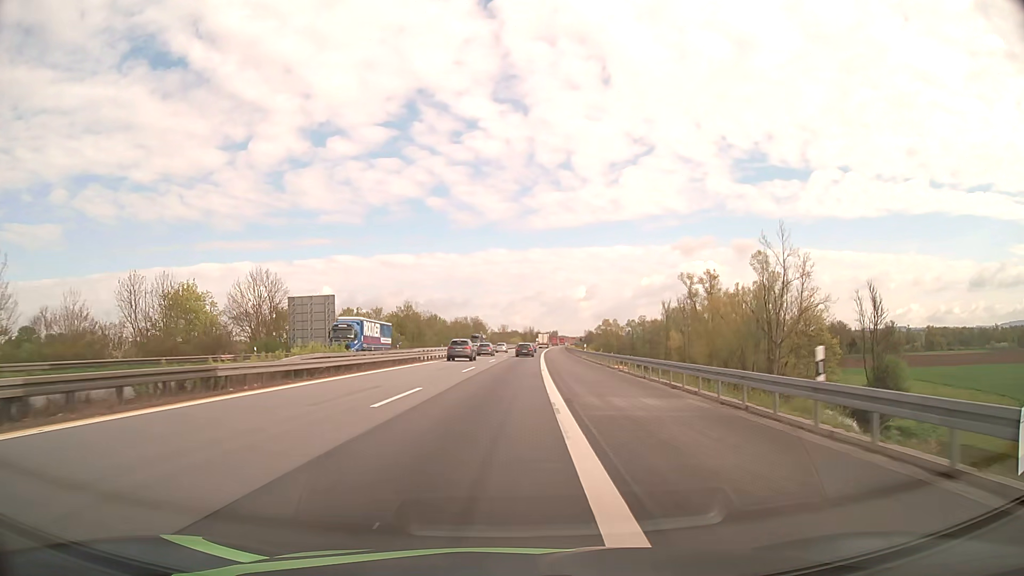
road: motorway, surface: asphalt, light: Day
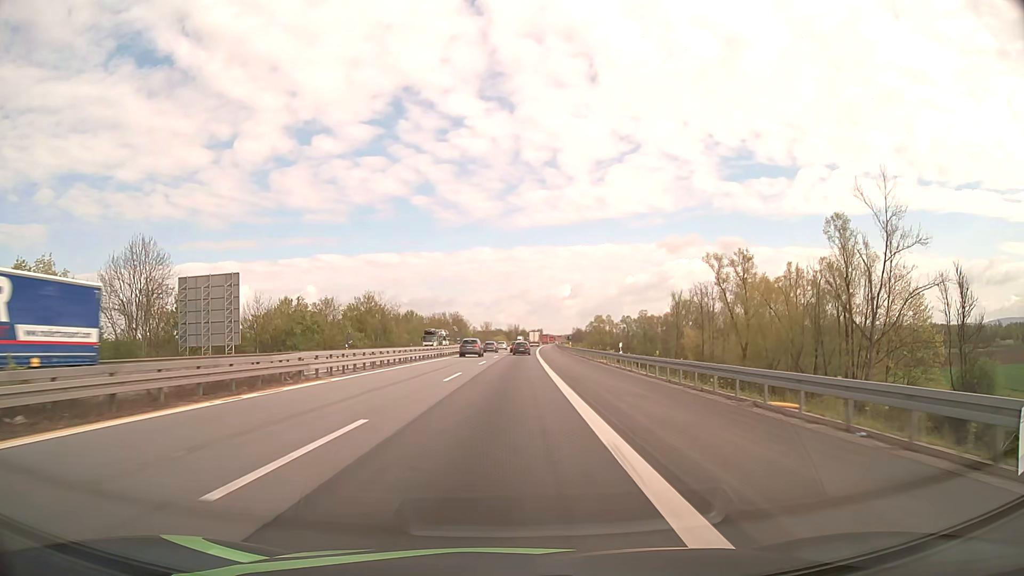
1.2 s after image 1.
(+0.3, +26.4) m; +1°
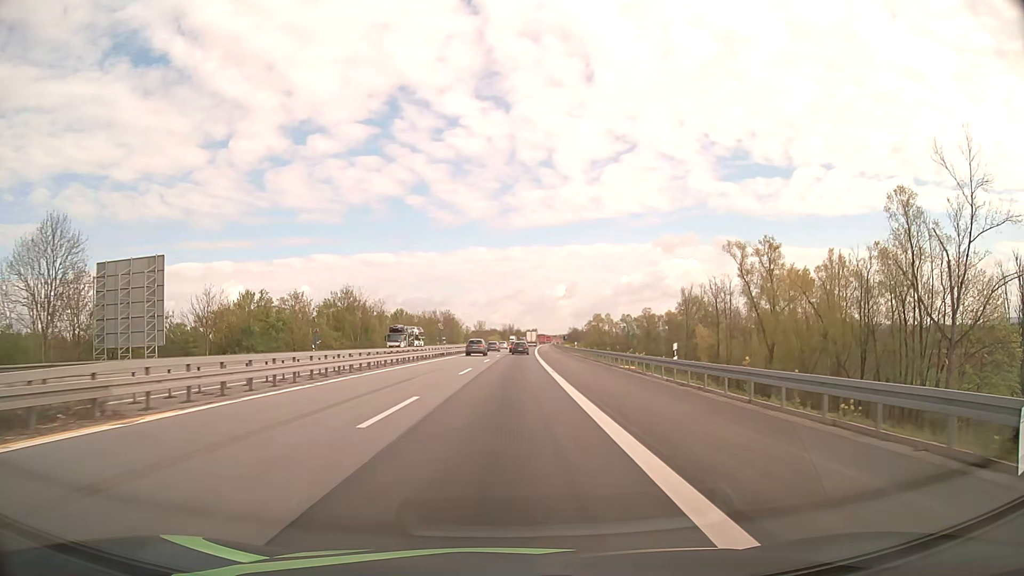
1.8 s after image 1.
(0.0, +12.8) m; 0°
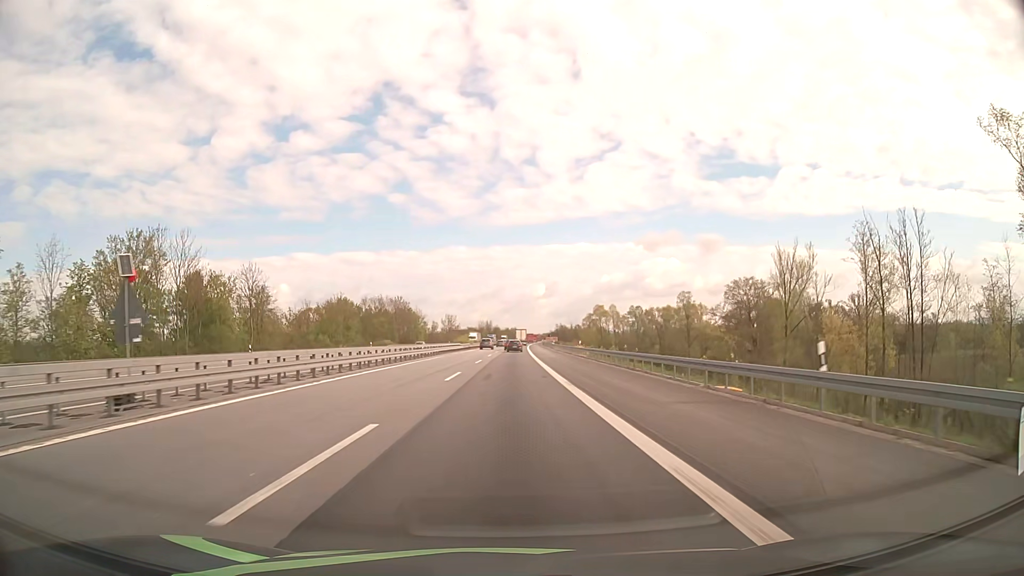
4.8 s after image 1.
(+0.9, +59.4) m; +2°
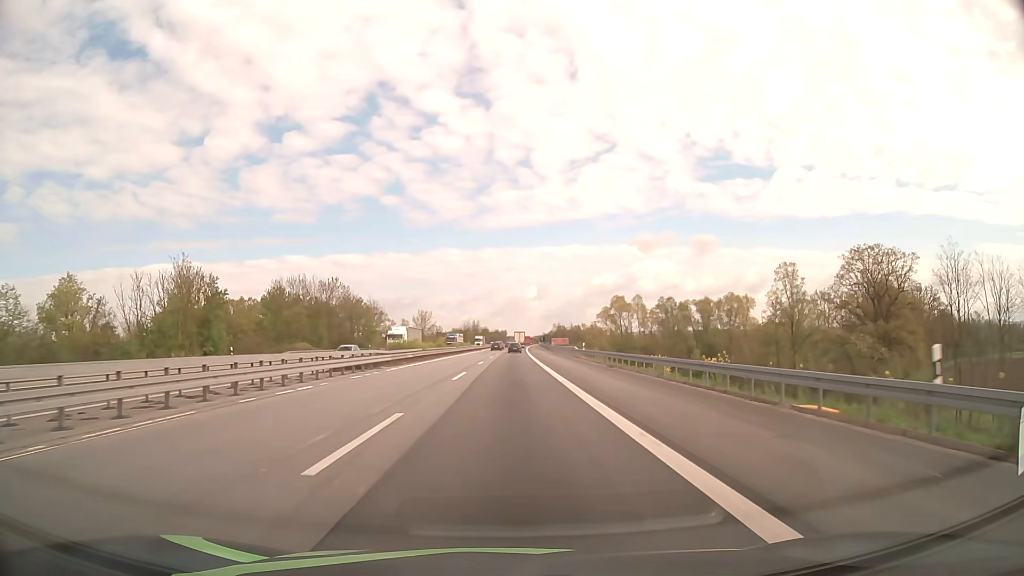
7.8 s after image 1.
(+0.3, +51.7) m; +1°
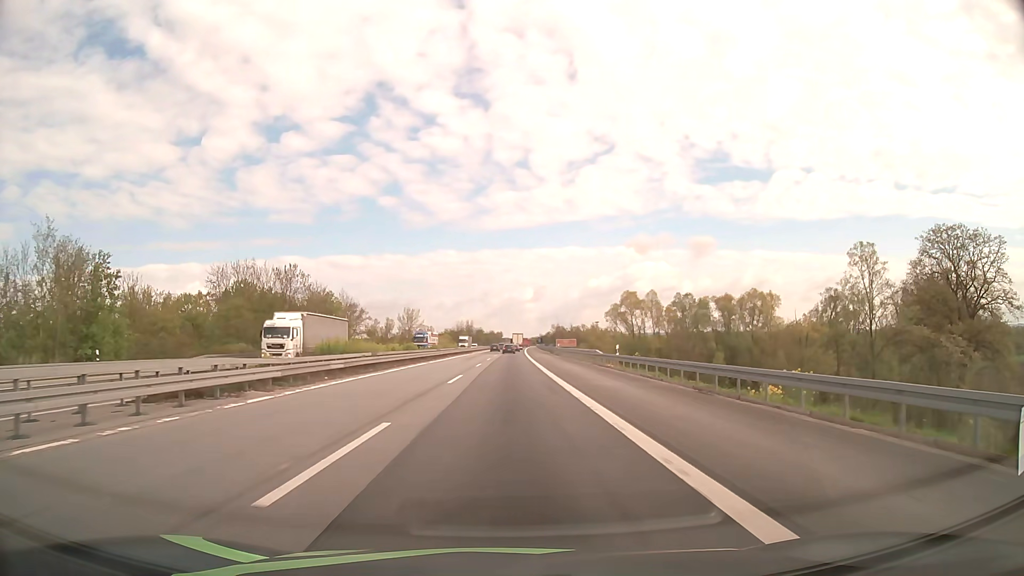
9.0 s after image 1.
(+0.1, +19.2) m; 0°
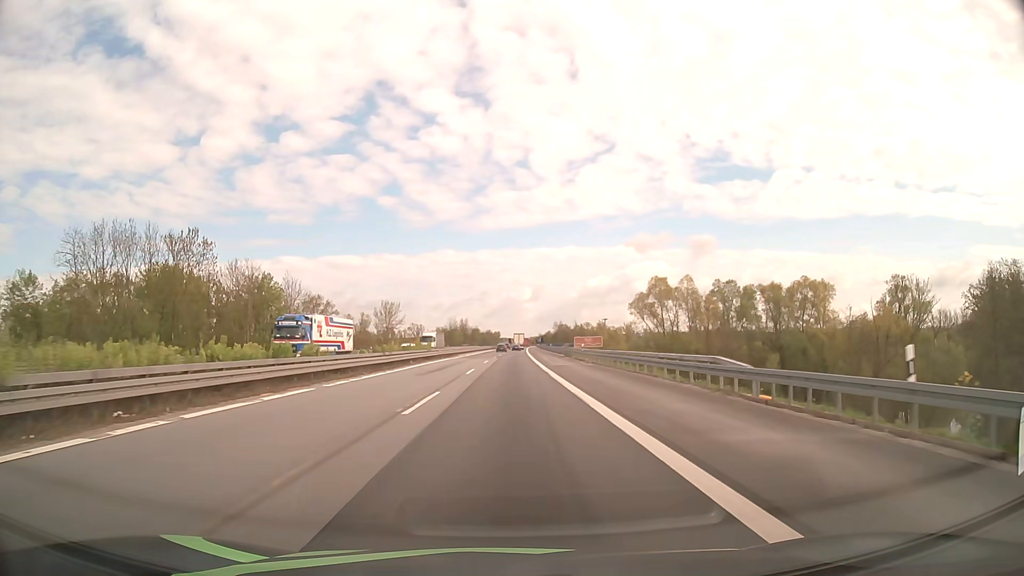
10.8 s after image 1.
(+0.1, +28.5) m; 0°
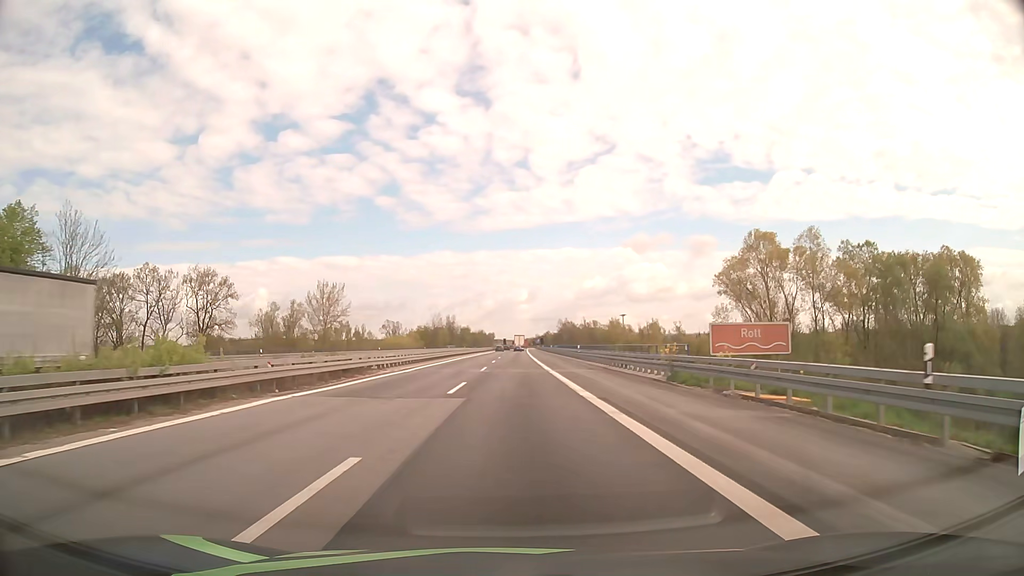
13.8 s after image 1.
(+0.2, +47.0) m; +1°
(0, +10) (0, +20) (0, +30) (0, +40) (0, +50) (+1, +60) (+1, +70) (+1, +80) (+1, +90) (+1, +100) m
